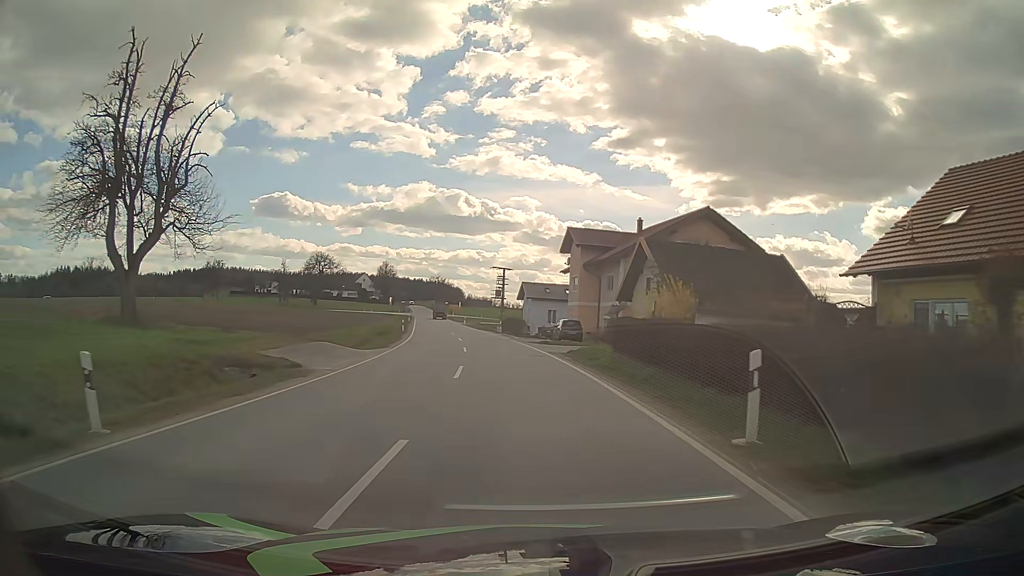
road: tertiary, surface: asphalt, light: Day
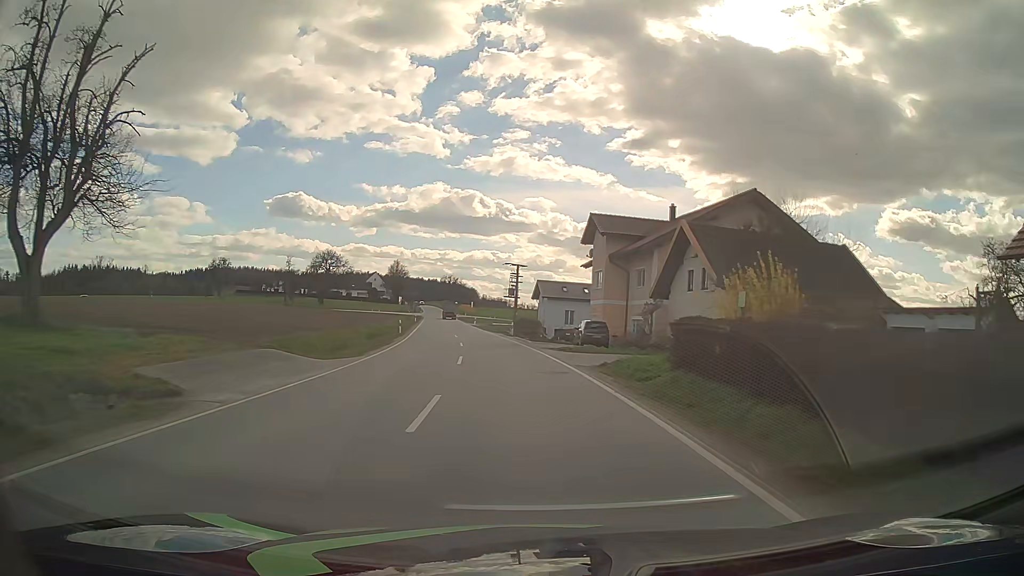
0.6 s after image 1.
(-0.1, +7.6) m; -1°
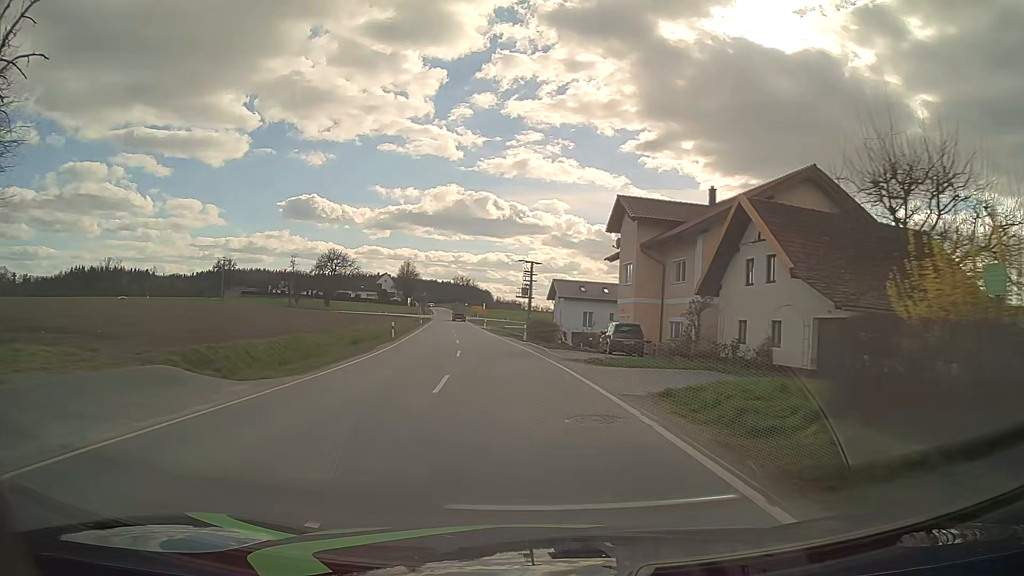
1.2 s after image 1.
(-0.1, +7.6) m; -1°
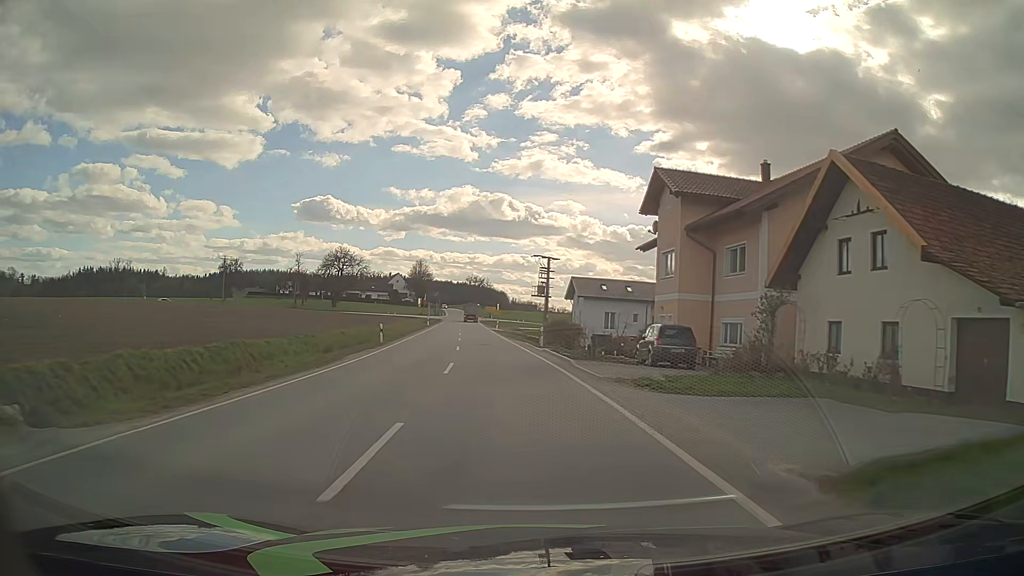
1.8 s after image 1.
(-0.1, +7.6) m; -2°
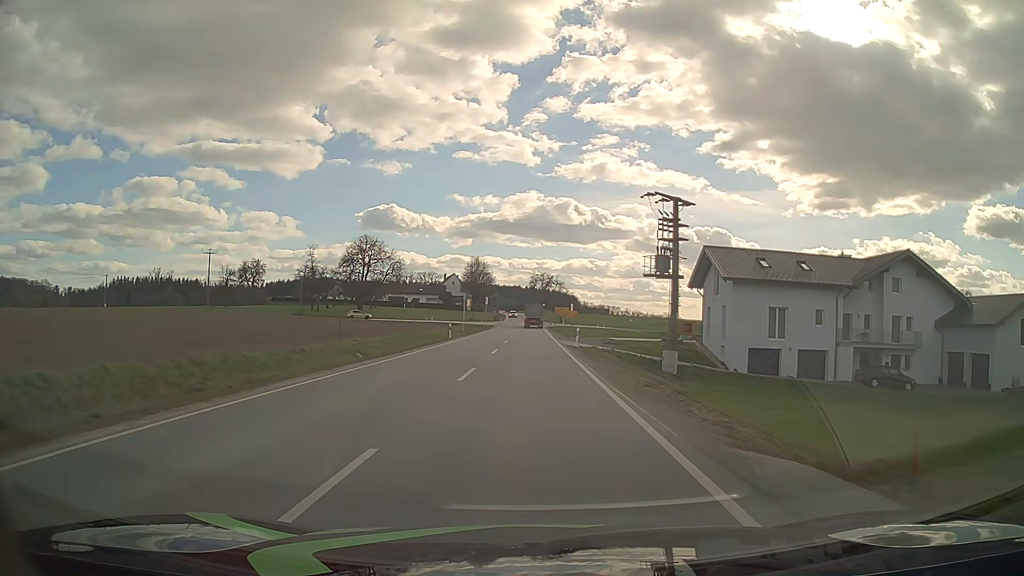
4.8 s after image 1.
(-2.2, +37.9) m; -6°
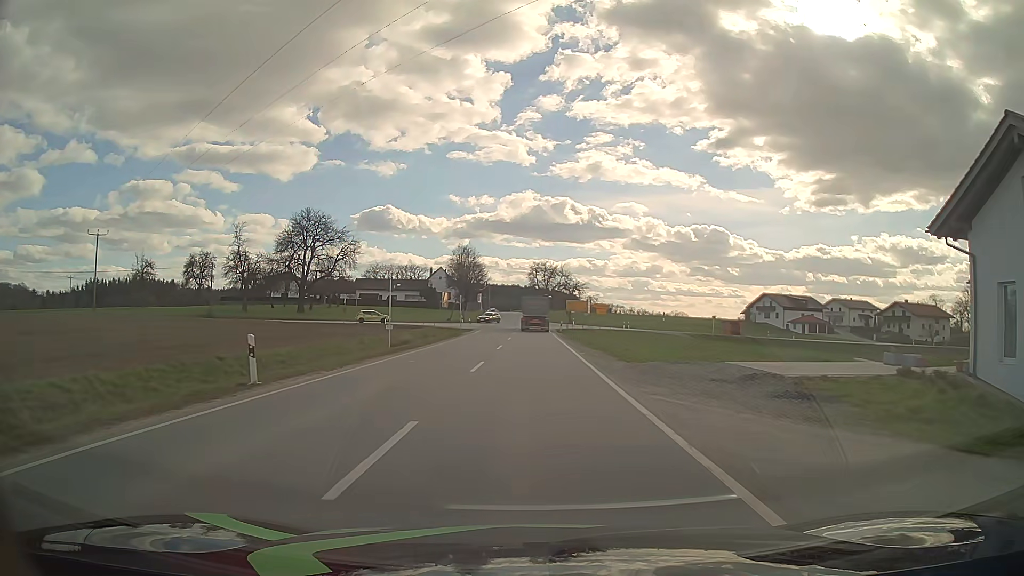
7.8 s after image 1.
(0.0, +33.9) m; 0°
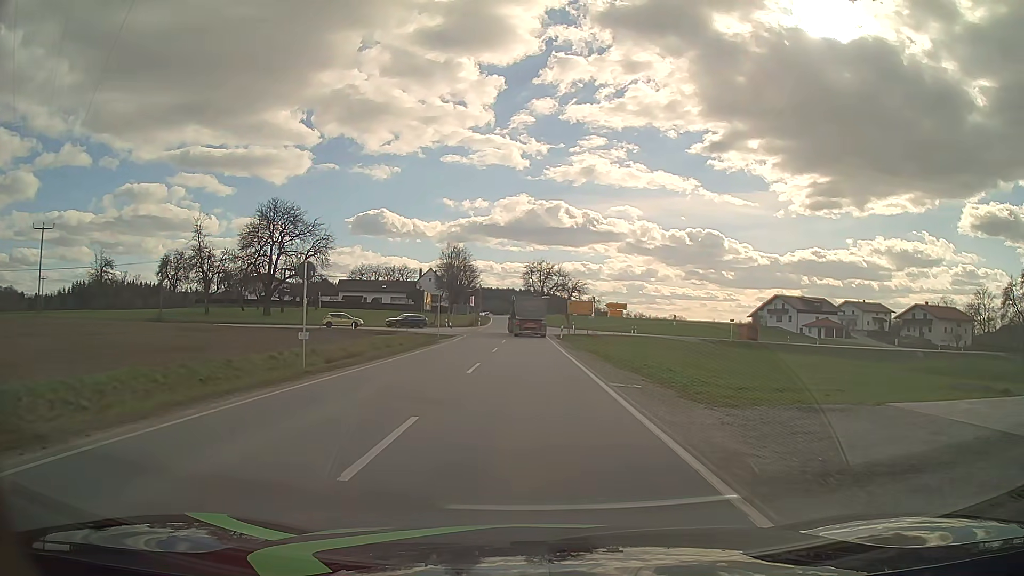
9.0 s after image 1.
(0.0, +11.3) m; 0°
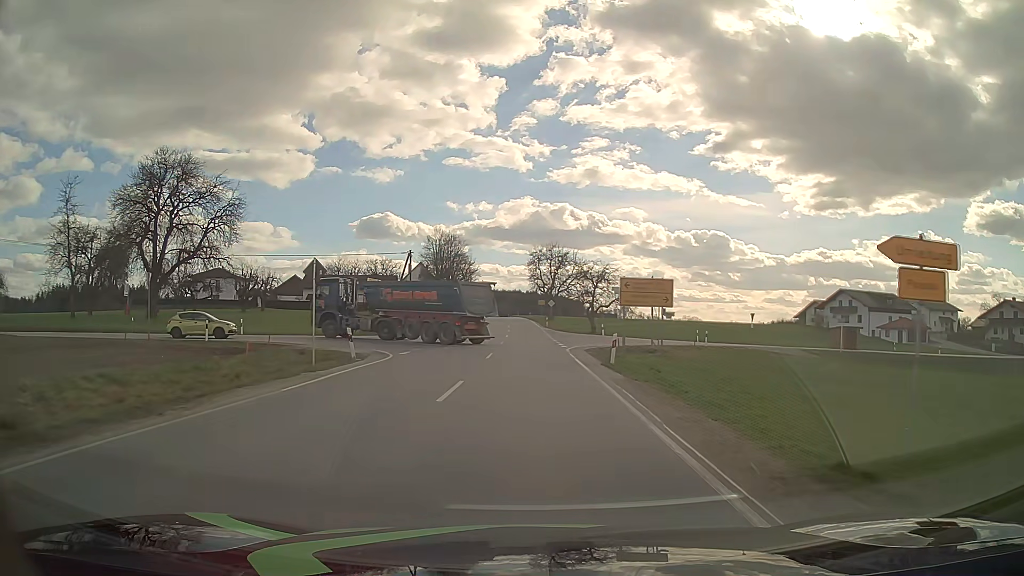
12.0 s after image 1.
(+0.1, +30.5) m; 0°
(0, +10) (0, +20) (0, +30) (0, +40) (0, +50) (0, +60) (-1, +70) (-1, +80) (-2, +90) (-2, +100) m
